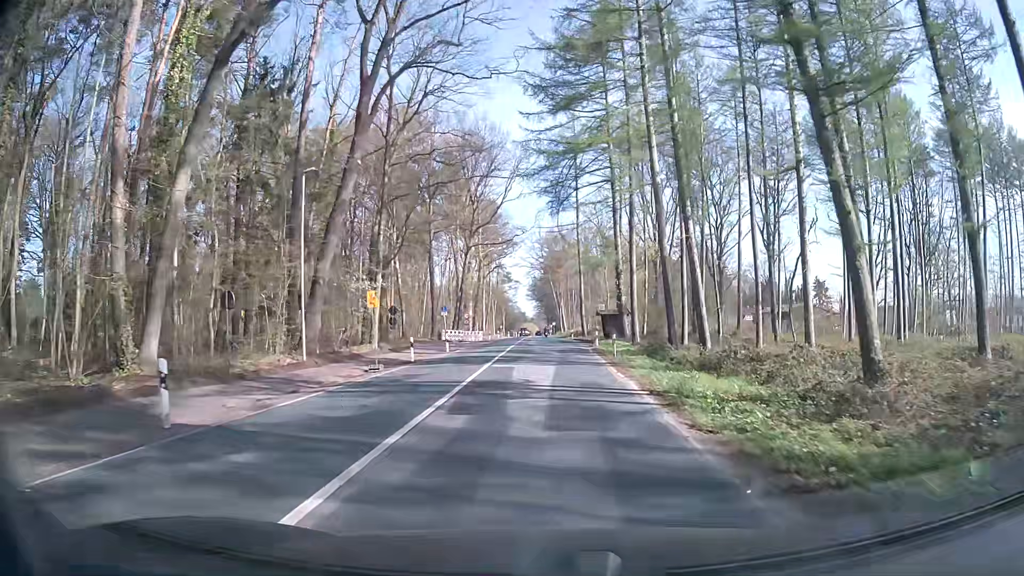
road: secondary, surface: asphalt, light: Day
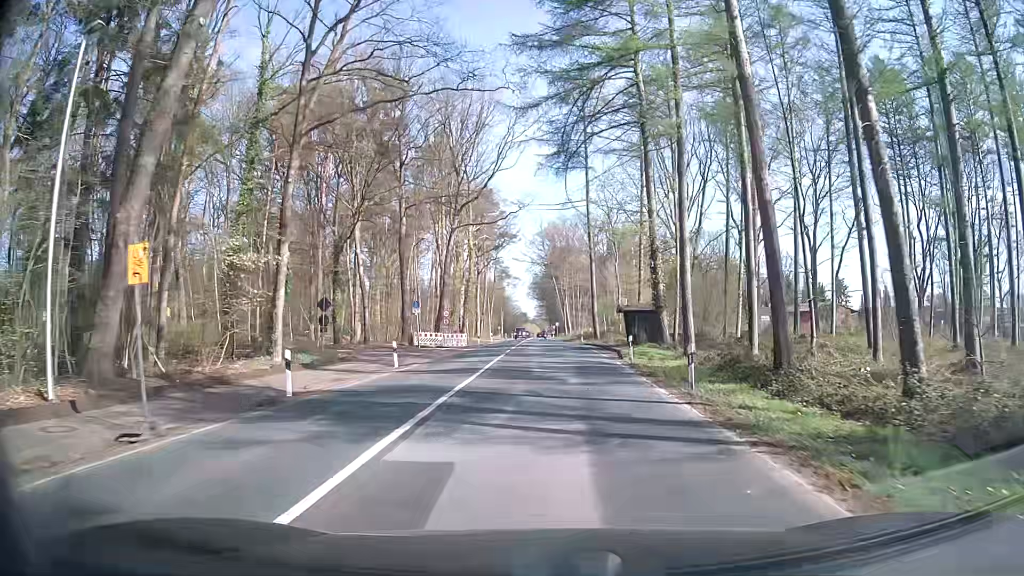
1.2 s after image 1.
(+0.3, +15.3) m; +1°
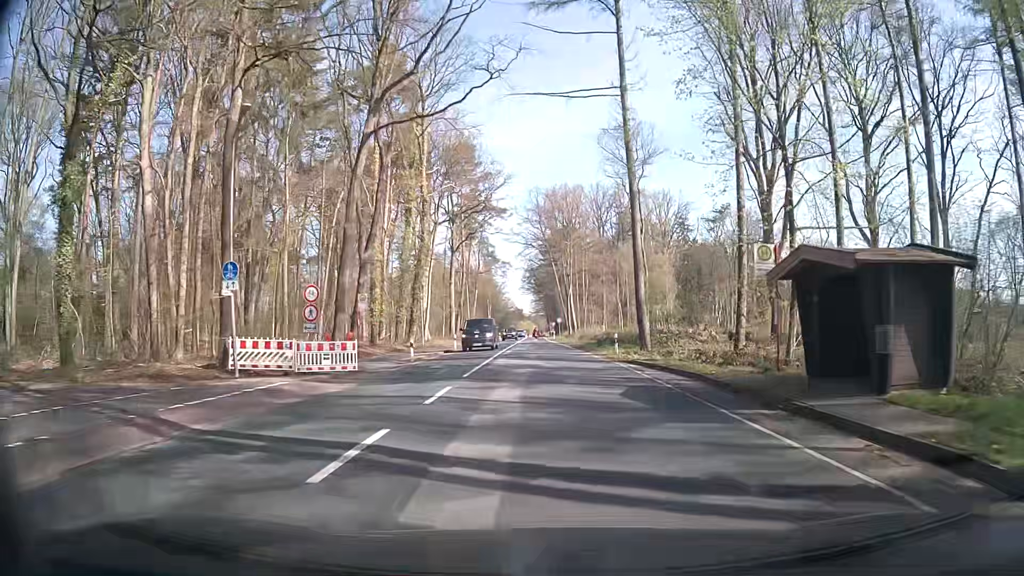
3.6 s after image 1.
(0.0, +30.6) m; 0°
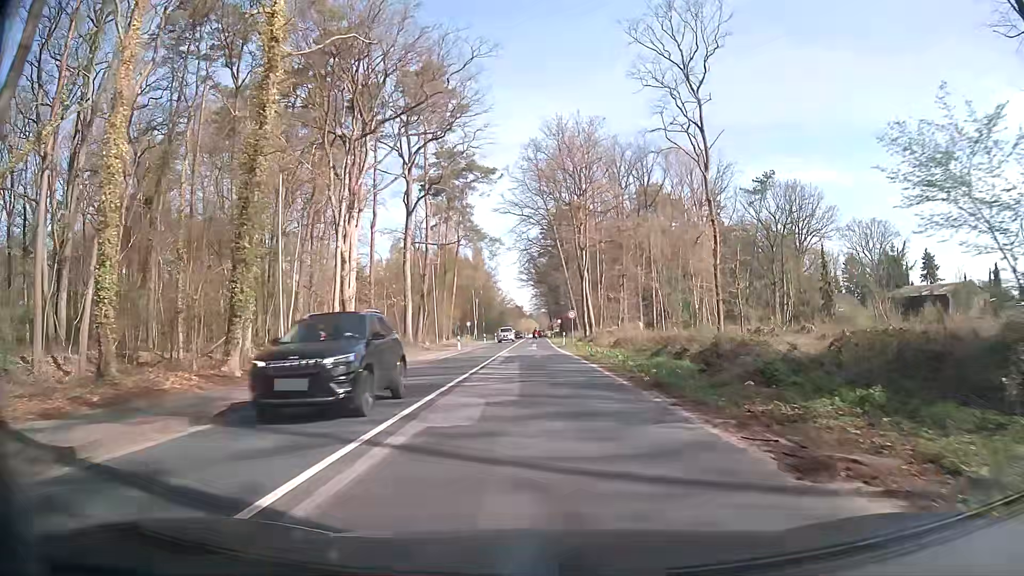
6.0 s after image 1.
(0.0, +30.6) m; +1°
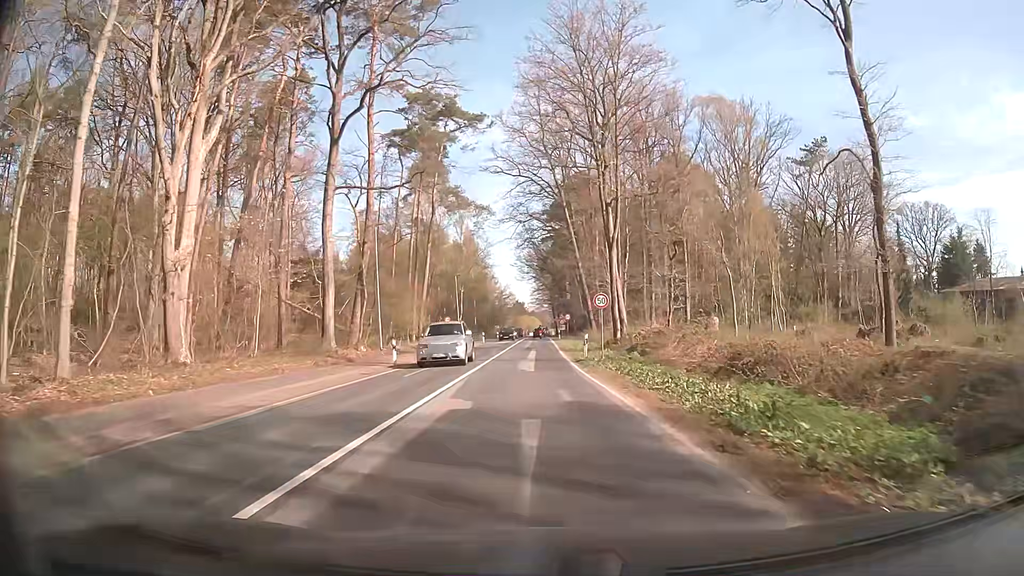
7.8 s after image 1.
(-0.4, +23.1) m; -1°
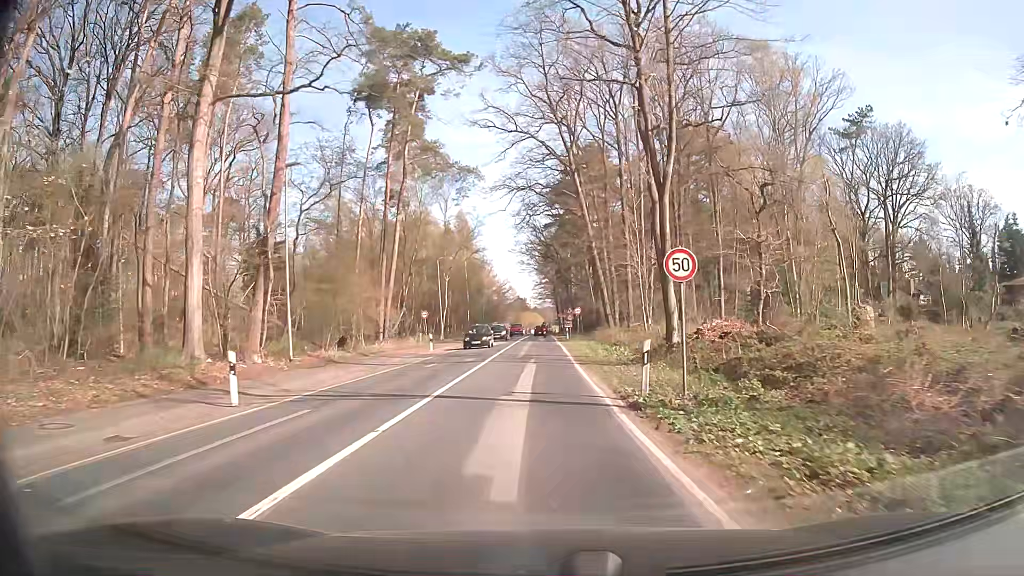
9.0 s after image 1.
(0.0, +15.3) m; -1°
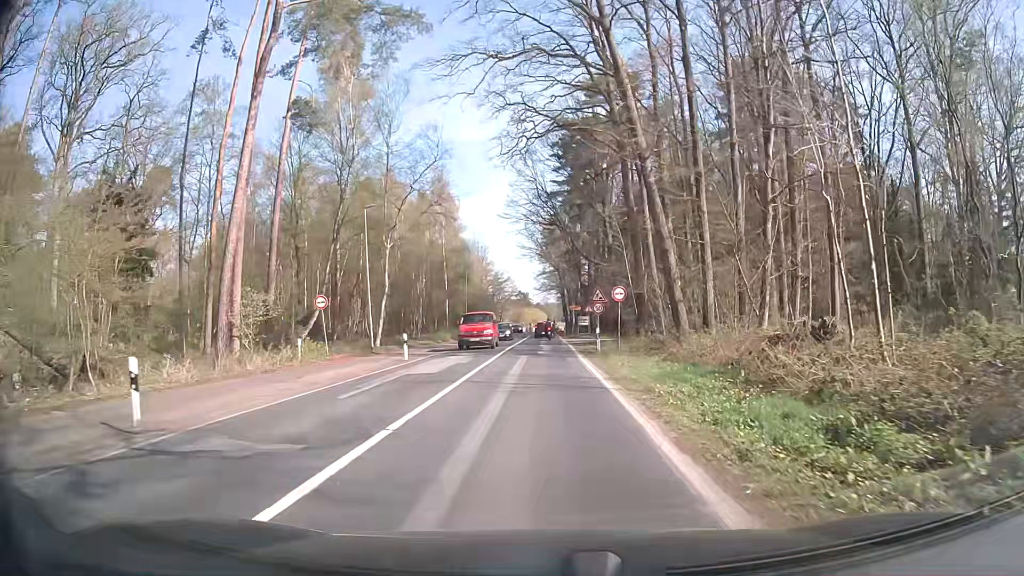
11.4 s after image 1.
(+0.2, +26.9) m; +1°
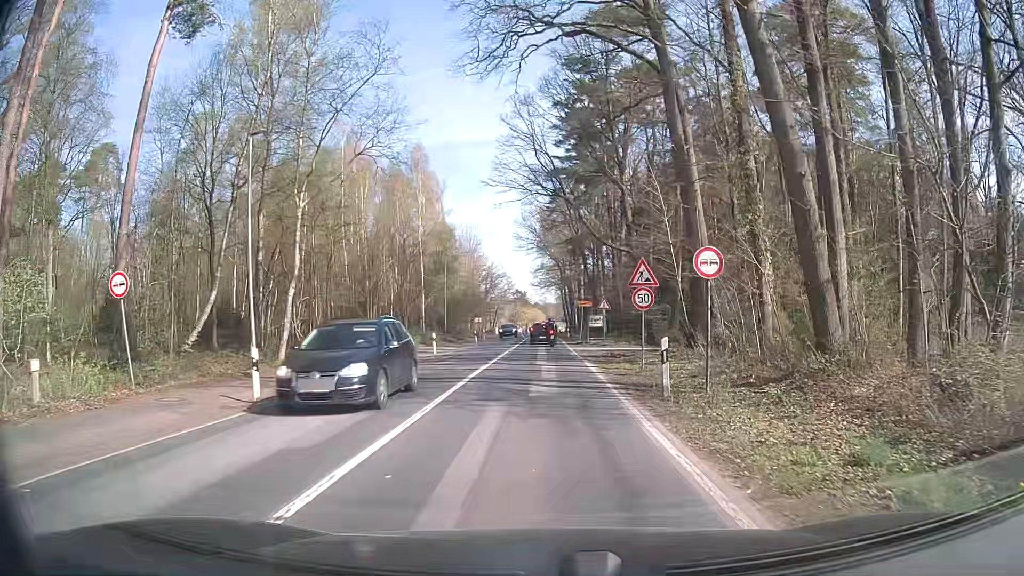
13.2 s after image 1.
(-0.1, +14.7) m; +1°
